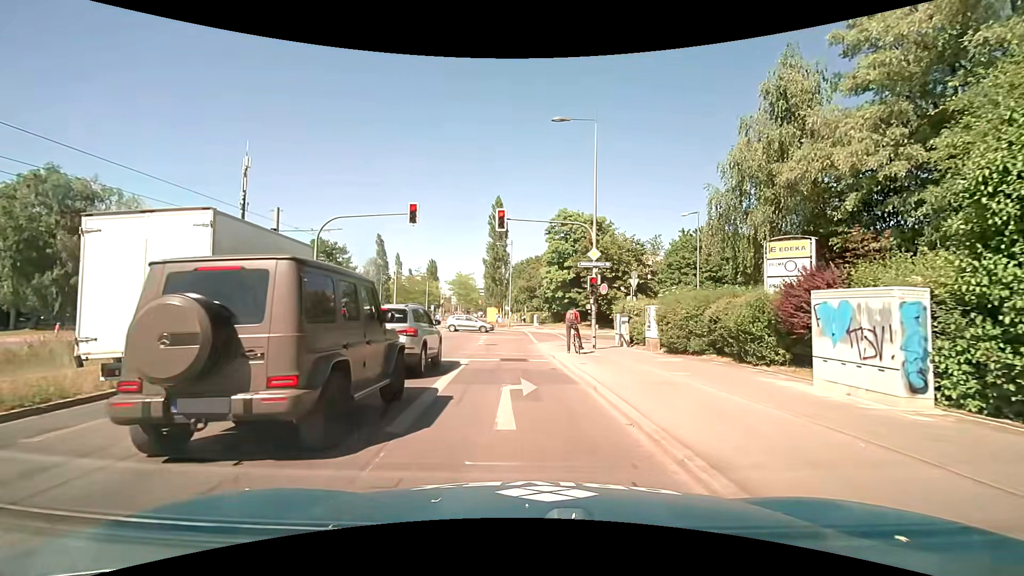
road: secondary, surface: asphalt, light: Day
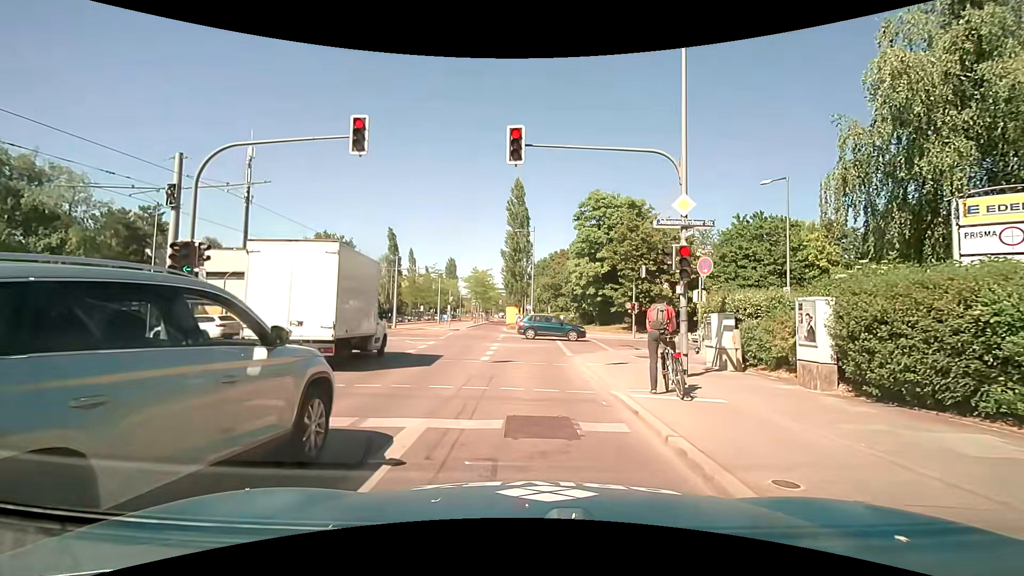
(-0.4, +9.4) m; -4°
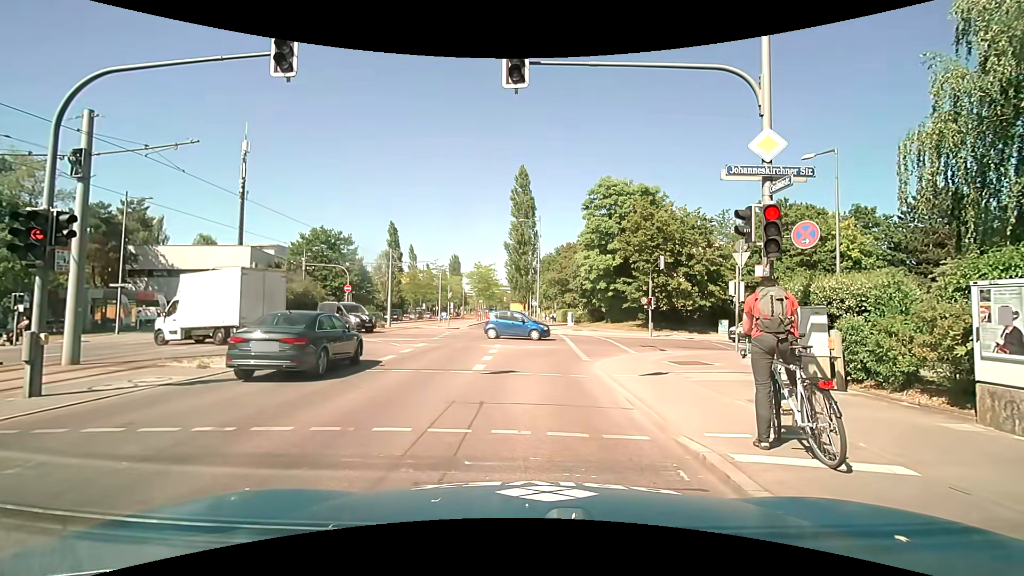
(0.0, +3.7) m; +1°
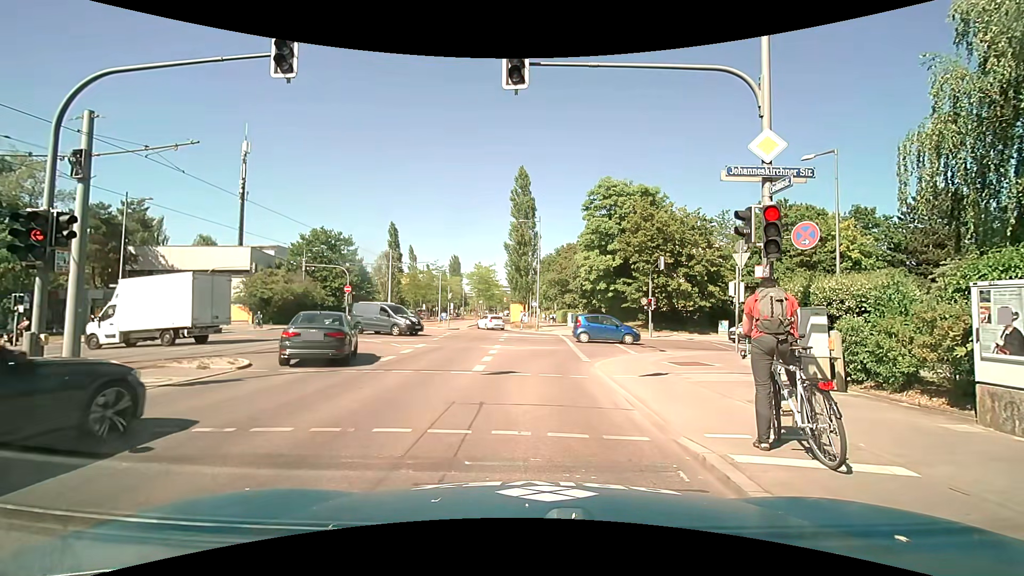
(0.0, 0.0) m; 0°
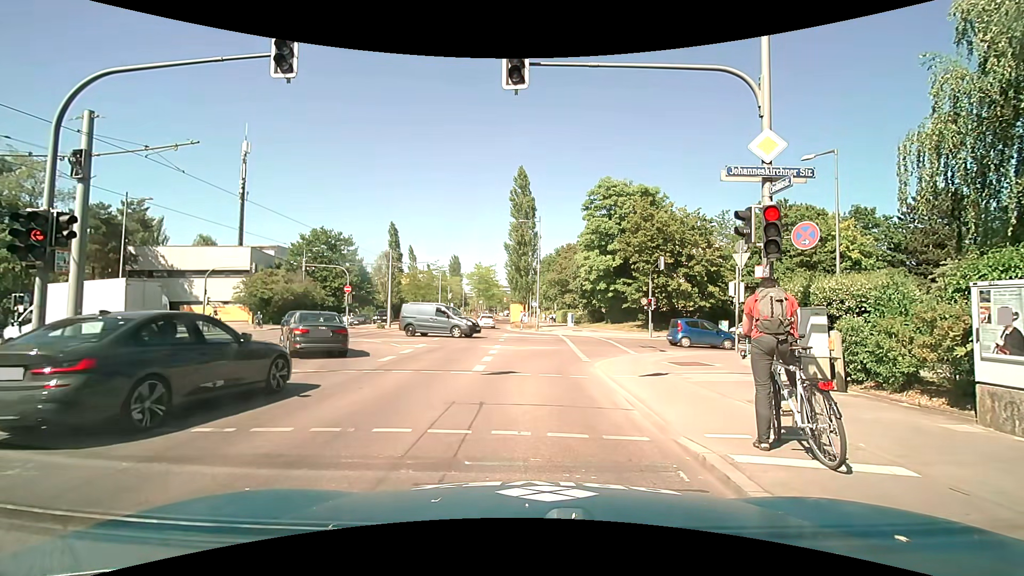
(0.0, 0.0) m; 0°
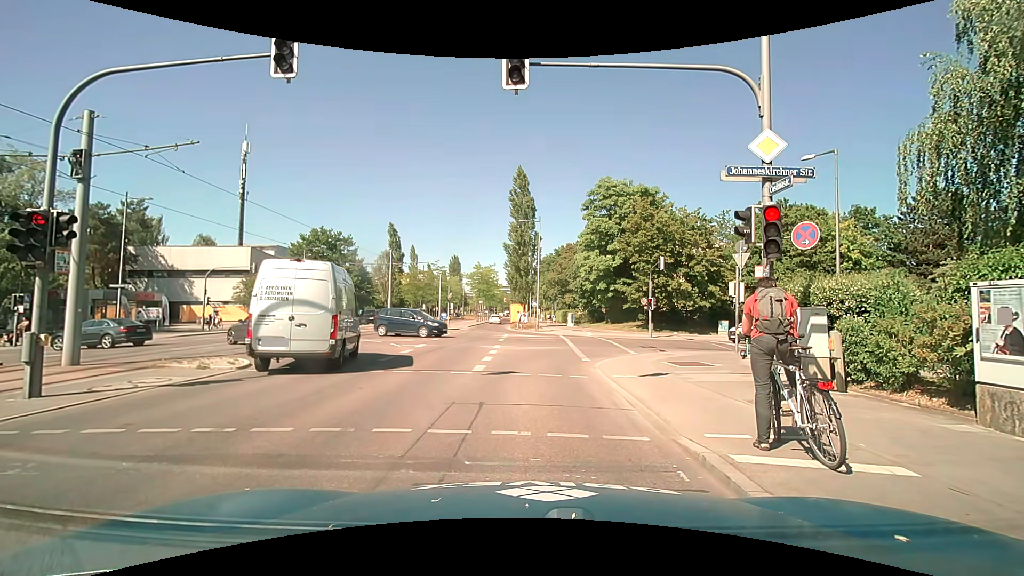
(0.0, 0.0) m; 0°
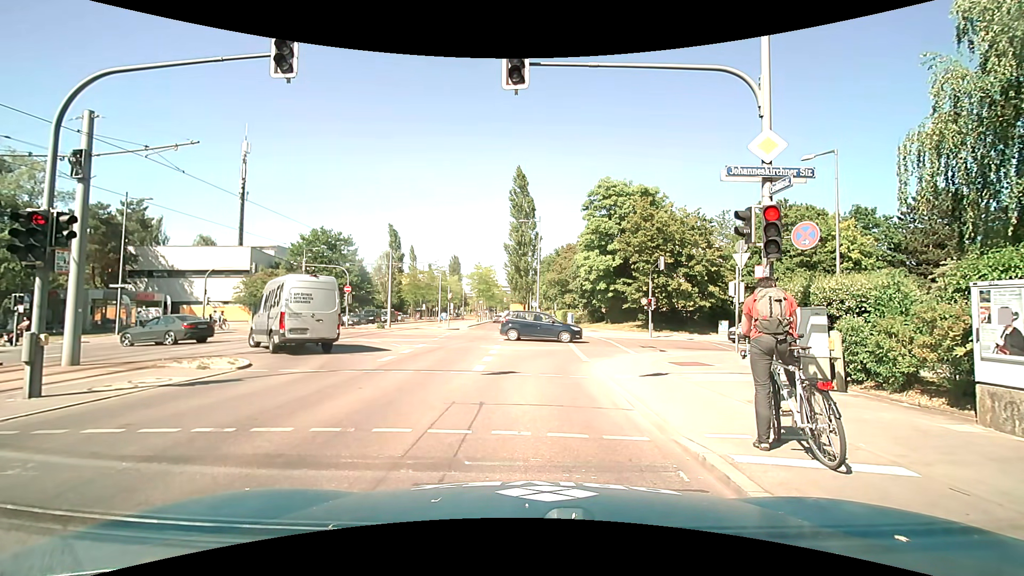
(0.0, 0.0) m; 0°
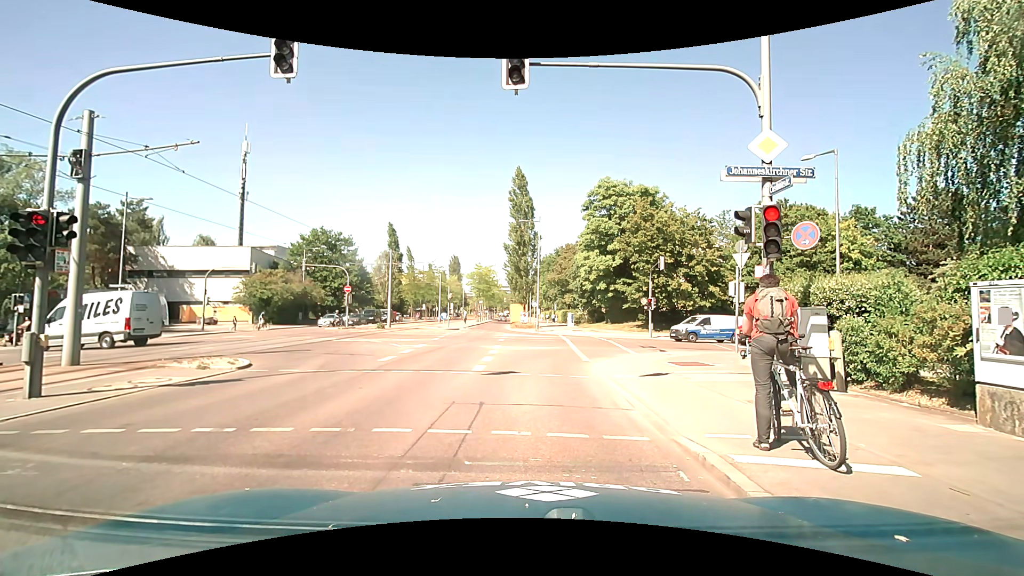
(0.0, 0.0) m; 0°
